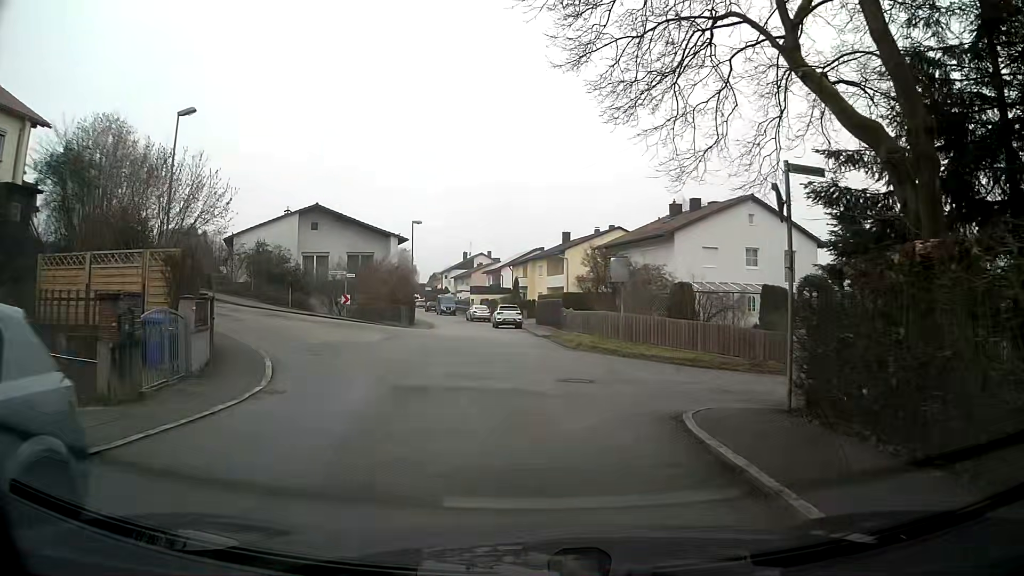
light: Day
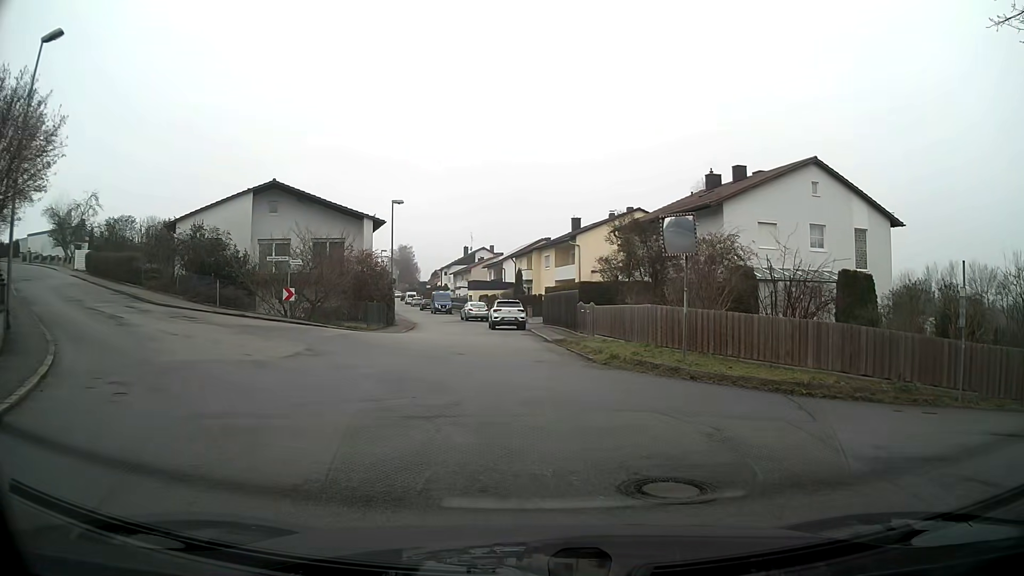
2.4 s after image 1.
(-0.2, +9.2) m; -2°
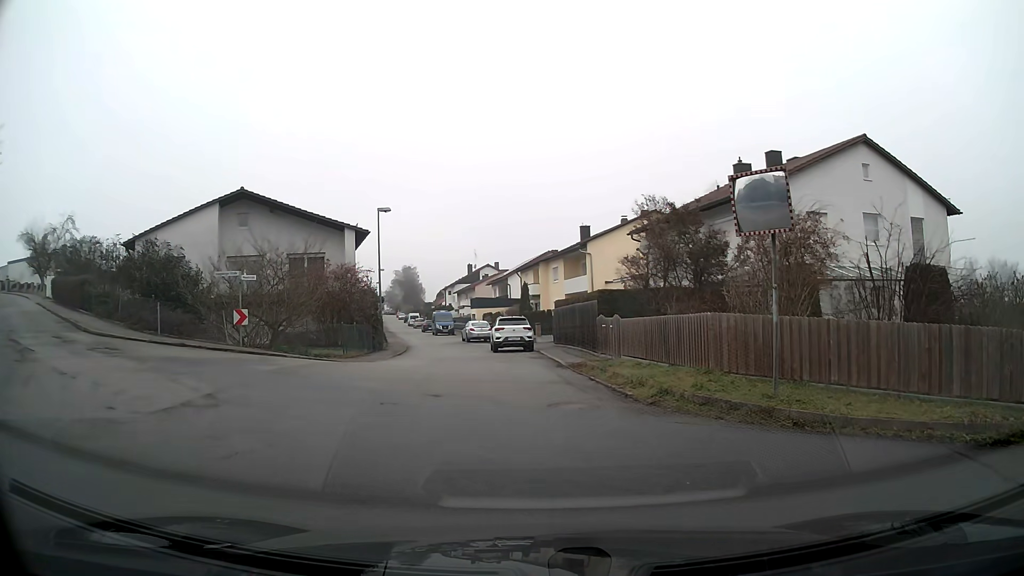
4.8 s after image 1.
(0.0, +5.5) m; -1°
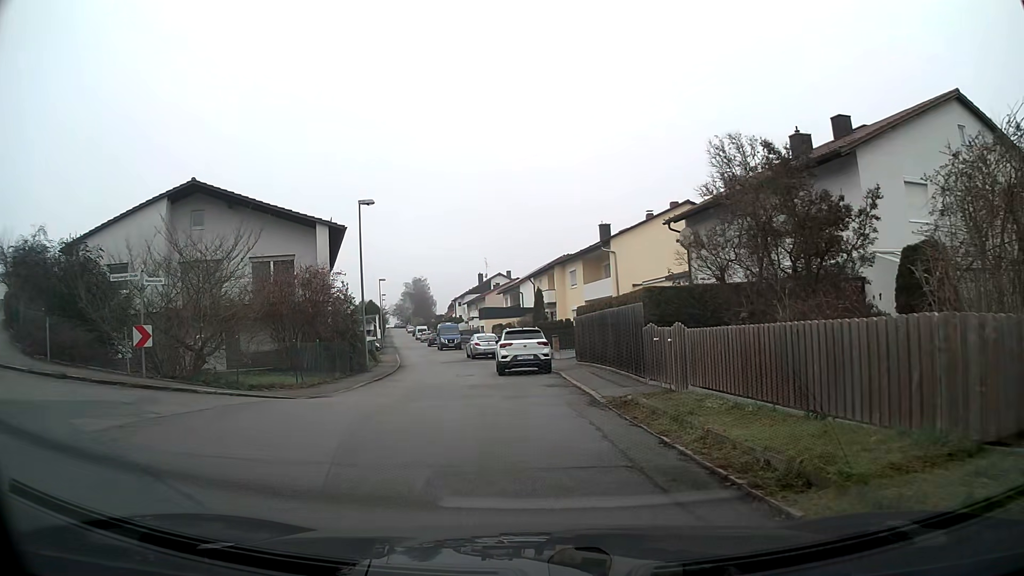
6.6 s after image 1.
(-0.1, +7.1) m; -1°
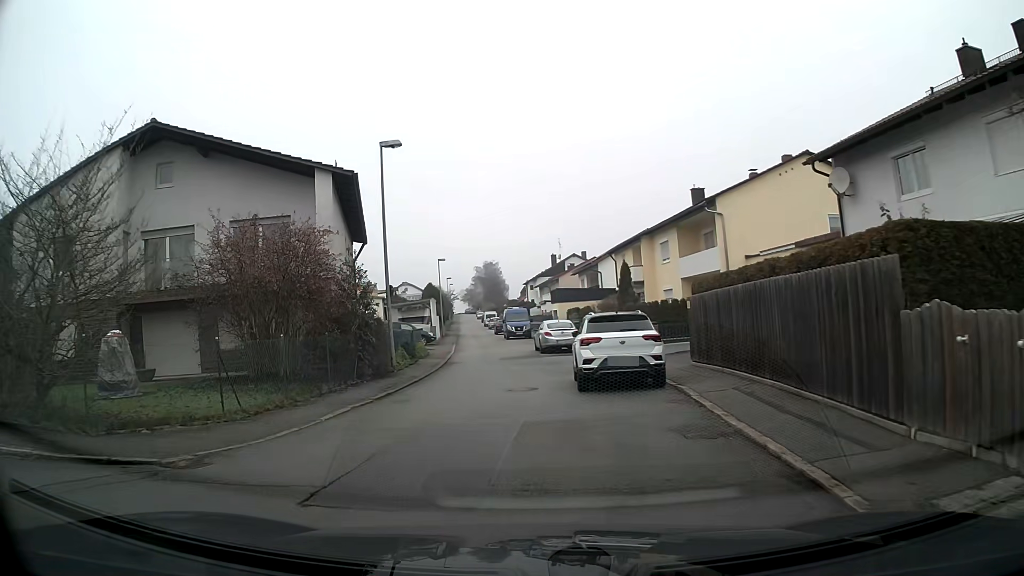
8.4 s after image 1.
(-0.5, +9.0) m; -8°
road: residential
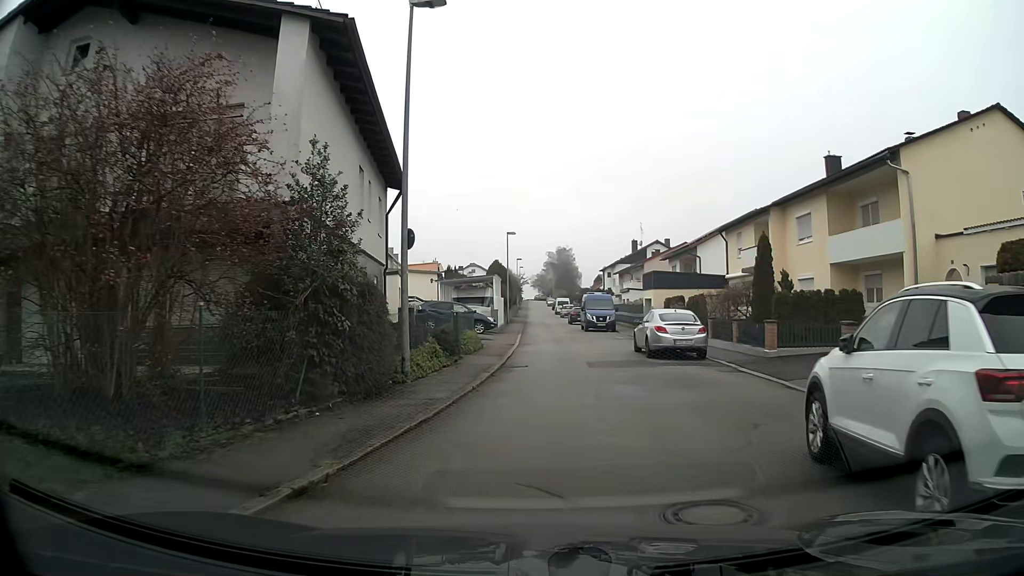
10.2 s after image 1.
(-0.6, +10.2) m; -4°
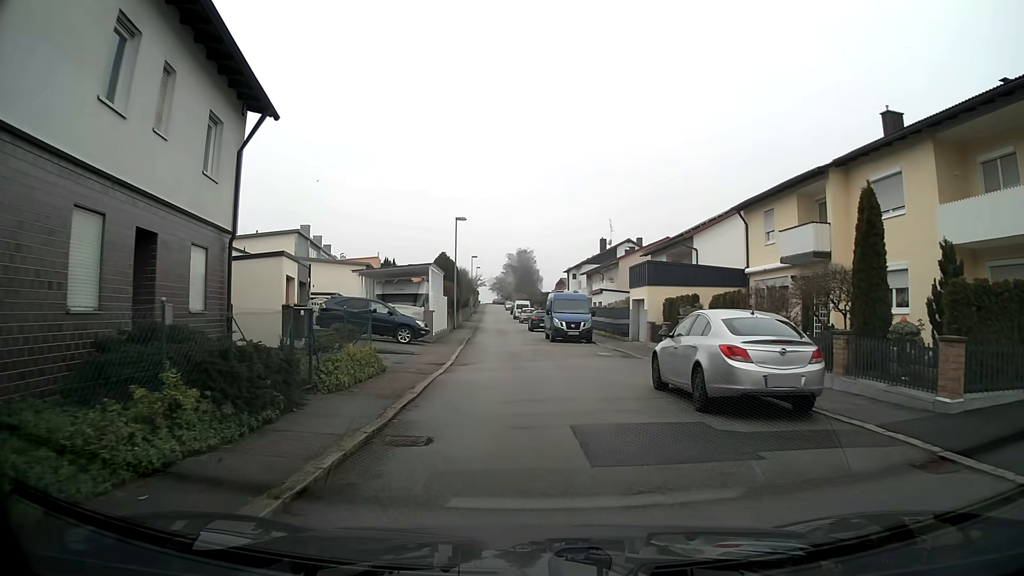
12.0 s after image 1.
(+0.4, +10.9) m; +2°
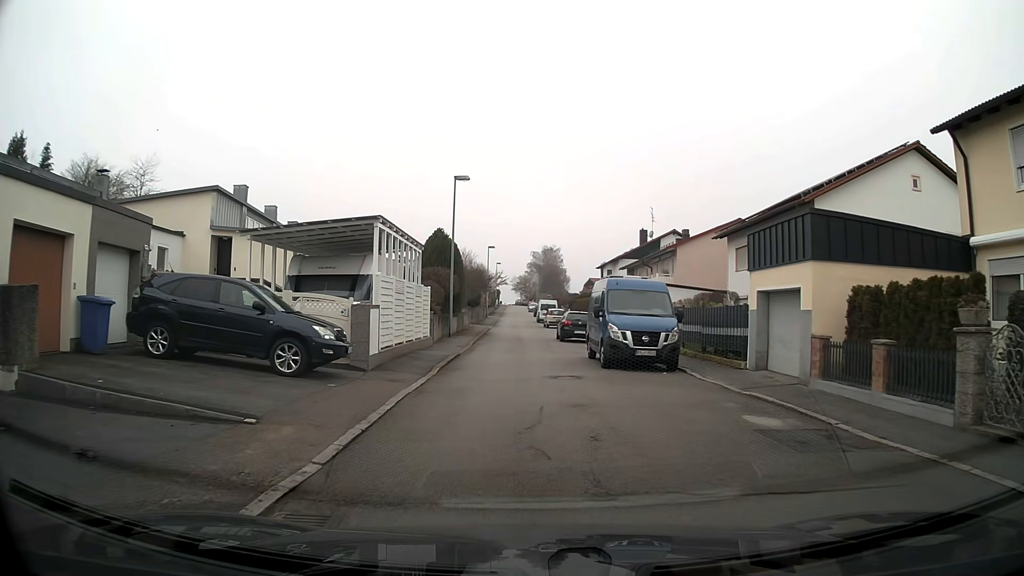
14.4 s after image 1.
(-0.2, +15.1) m; -2°
